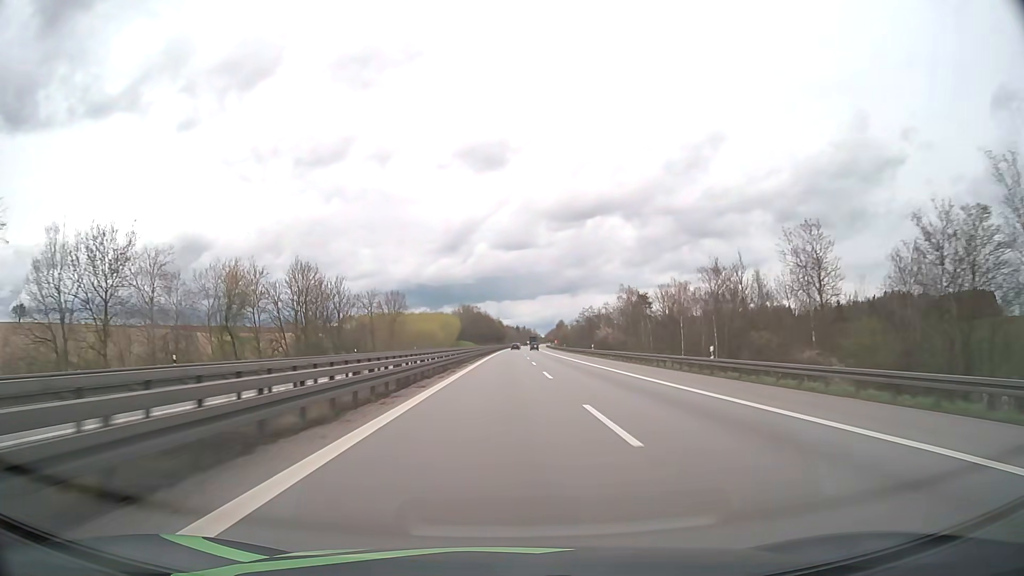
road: motorway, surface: asphalt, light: Day
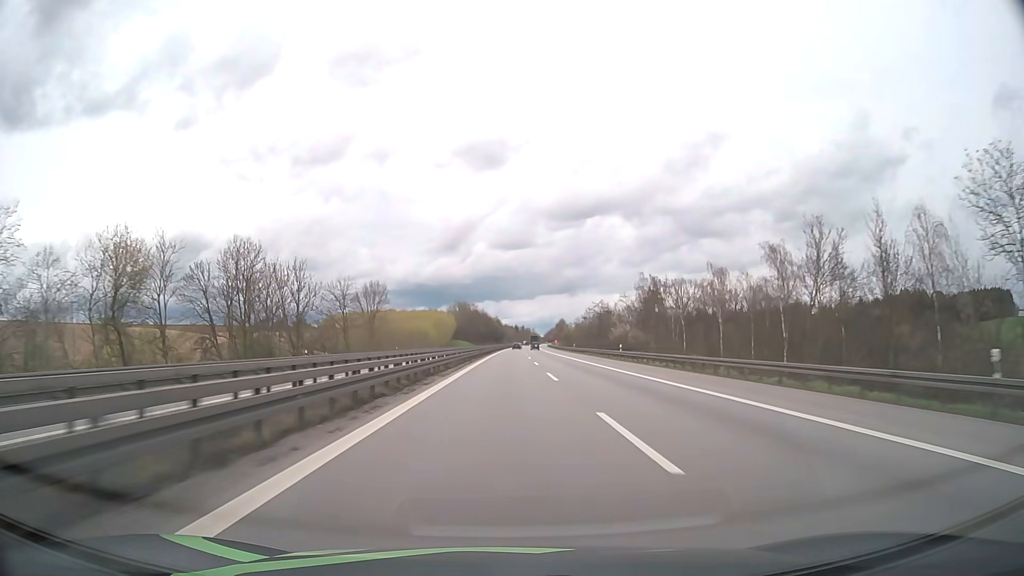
(0.0, +20.3) m; 0°
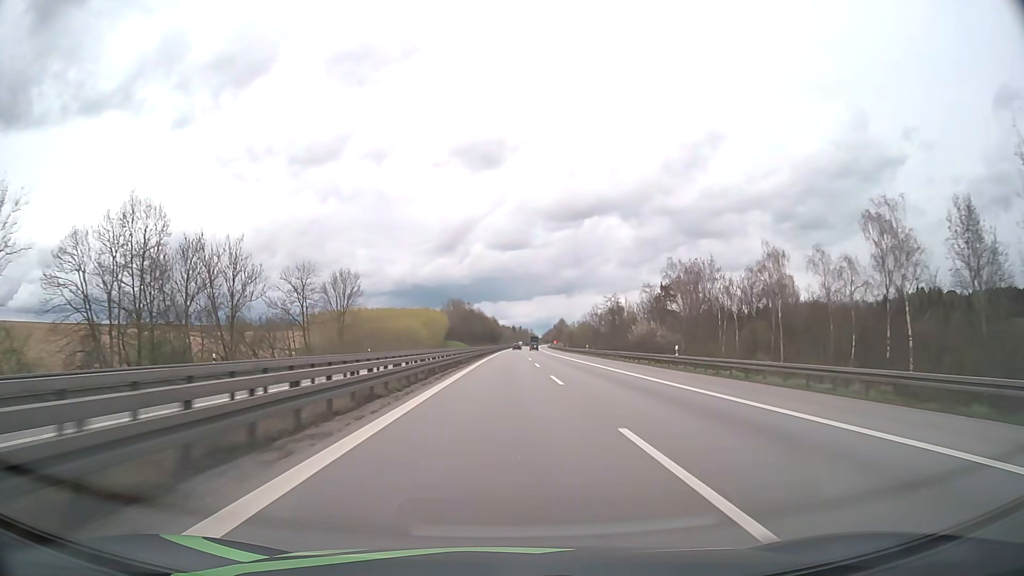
(0.0, +20.4) m; 0°
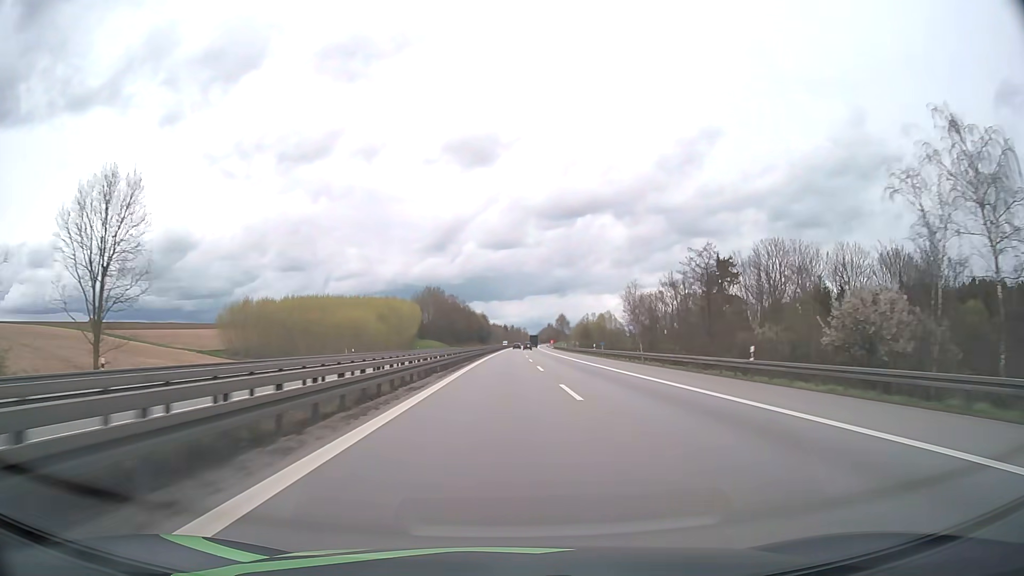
(+0.5, +61.1) m; +1°
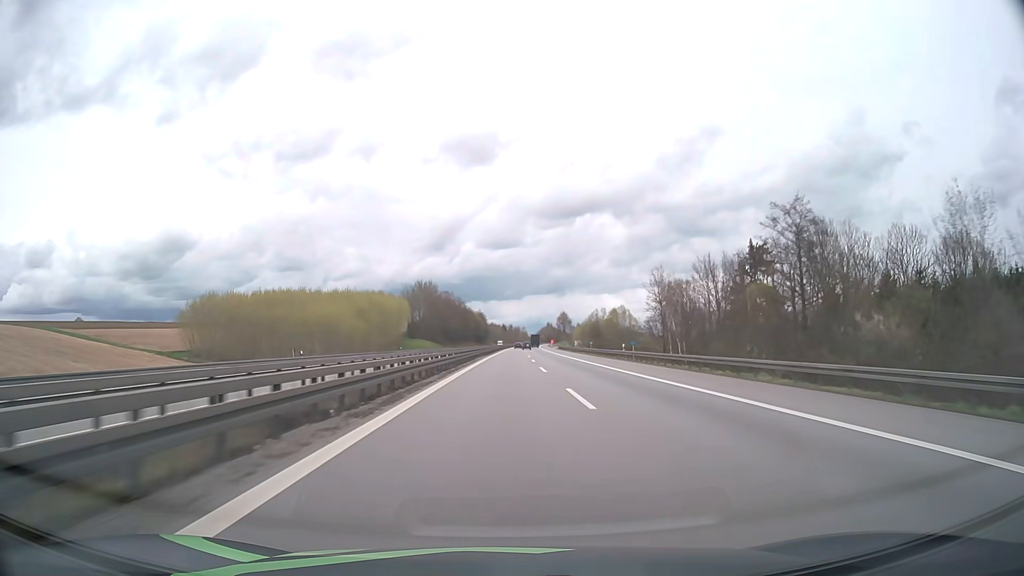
(0.0, +20.3) m; 0°
